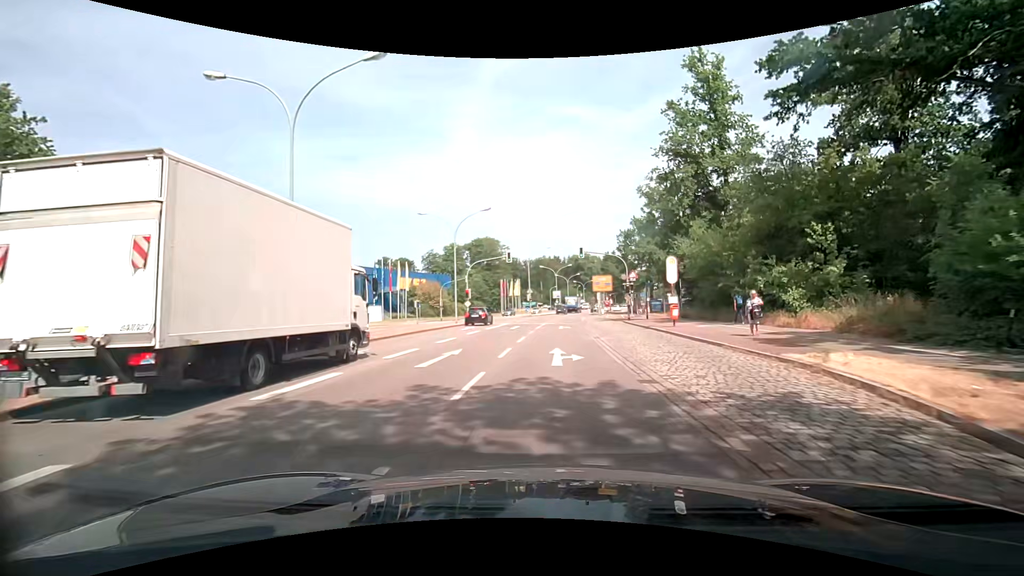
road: secondary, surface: asphalt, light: Day
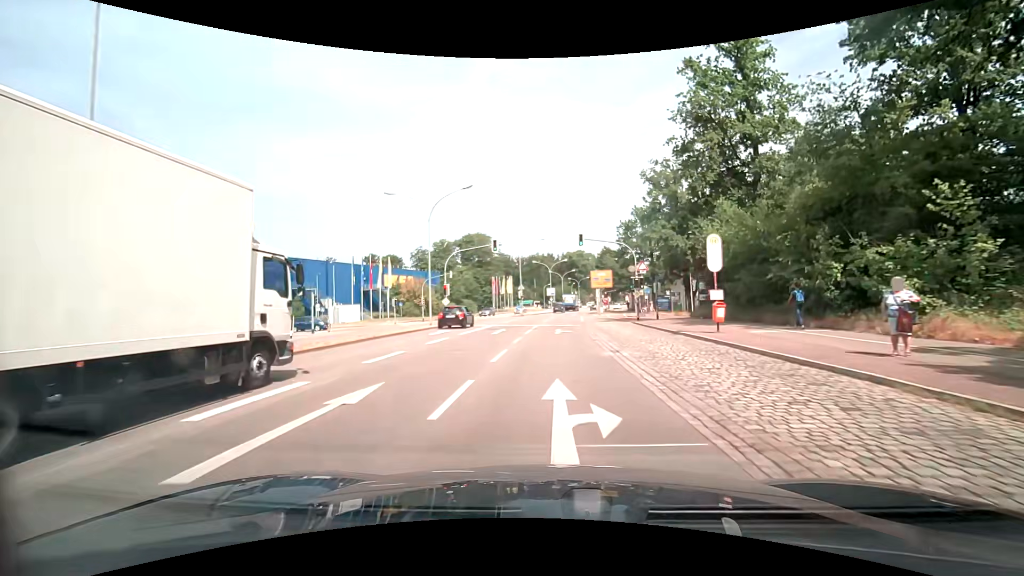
(+0.1, +7.4) m; +1°
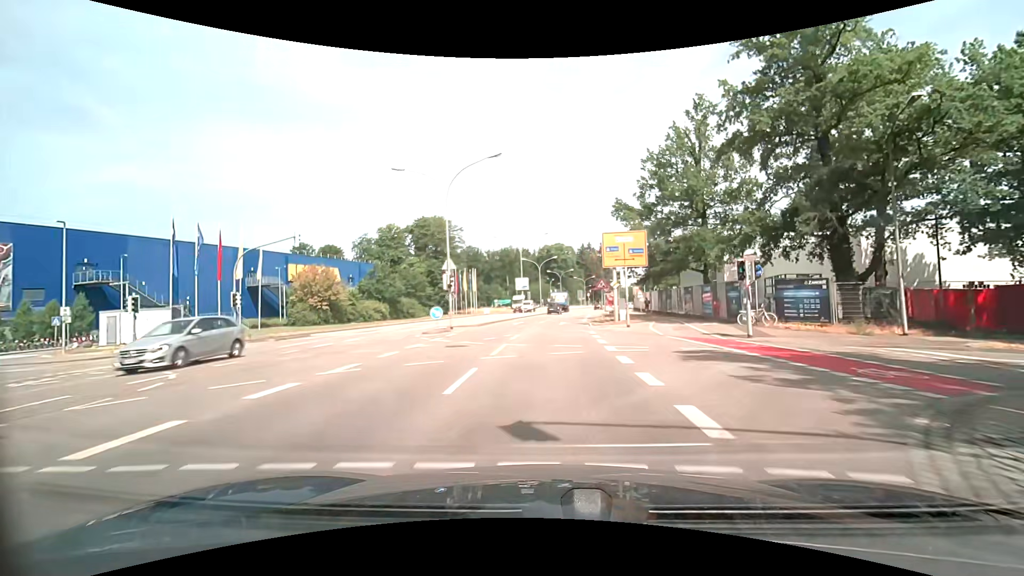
(+1.0, +36.2) m; +3°
